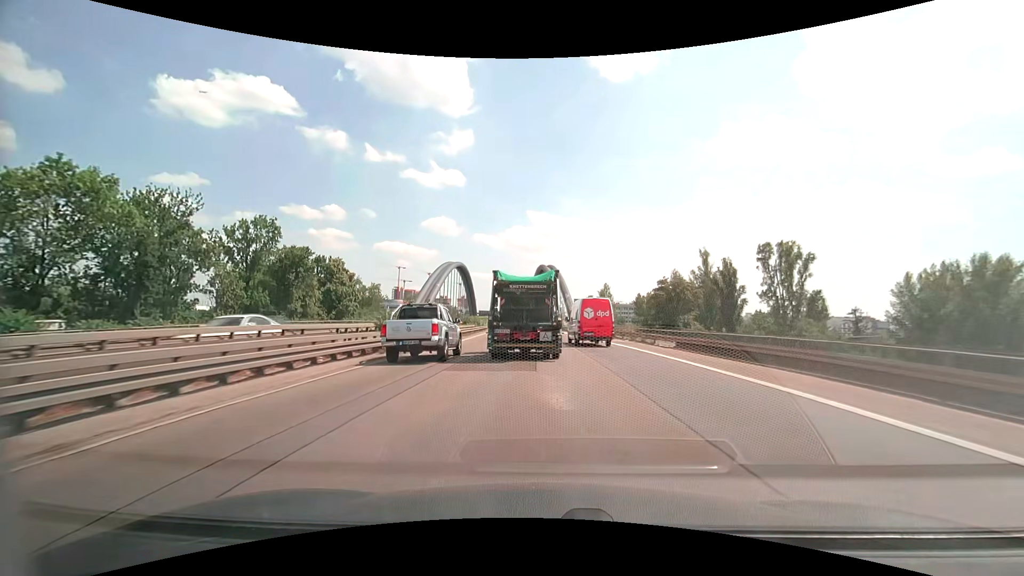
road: motorway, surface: asphalt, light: Day
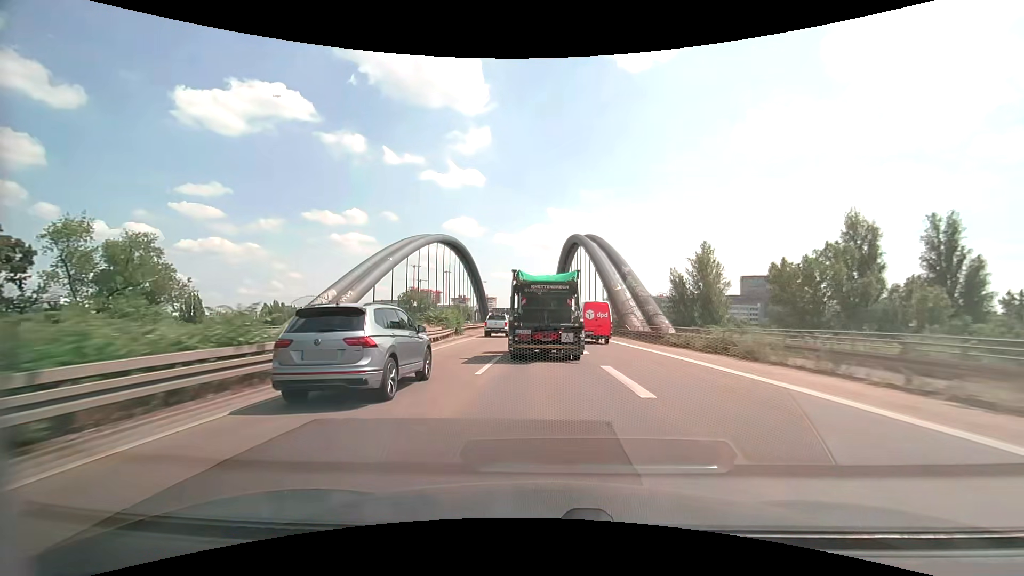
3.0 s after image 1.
(-1.9, +63.7) m; -2°
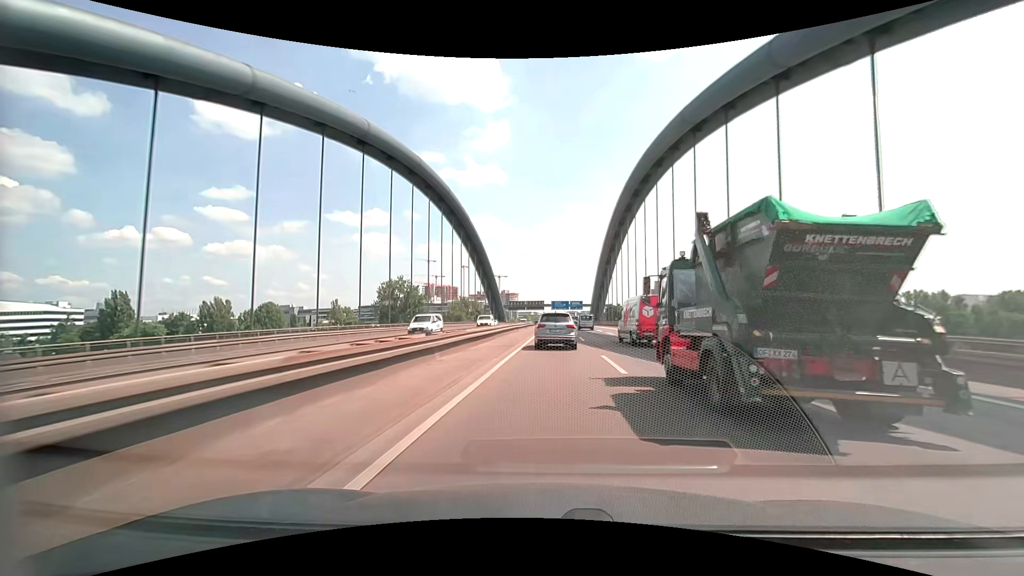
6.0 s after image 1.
(-4.8, +73.1) m; -3°
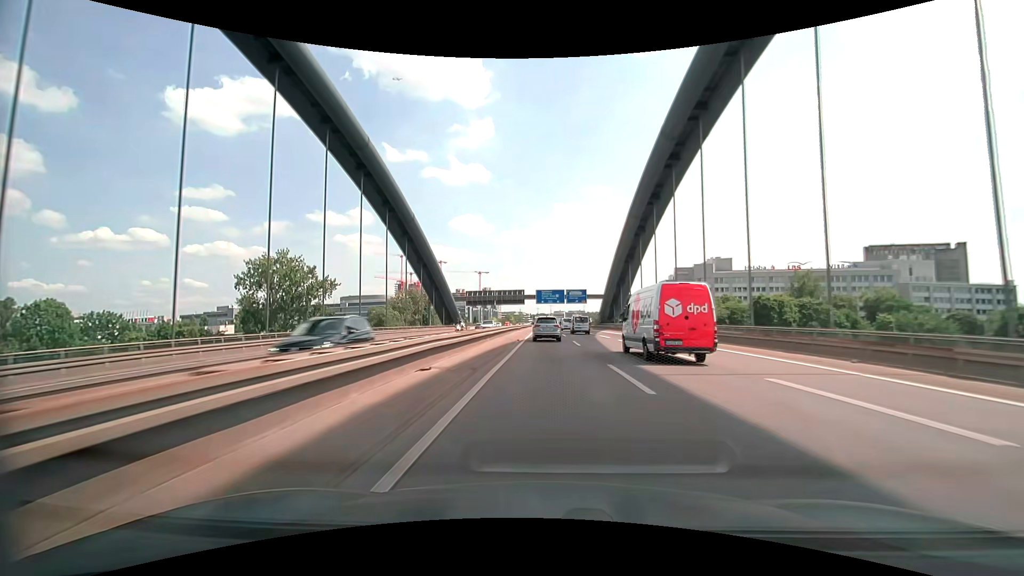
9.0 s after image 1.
(+1.7, +76.5) m; +2°
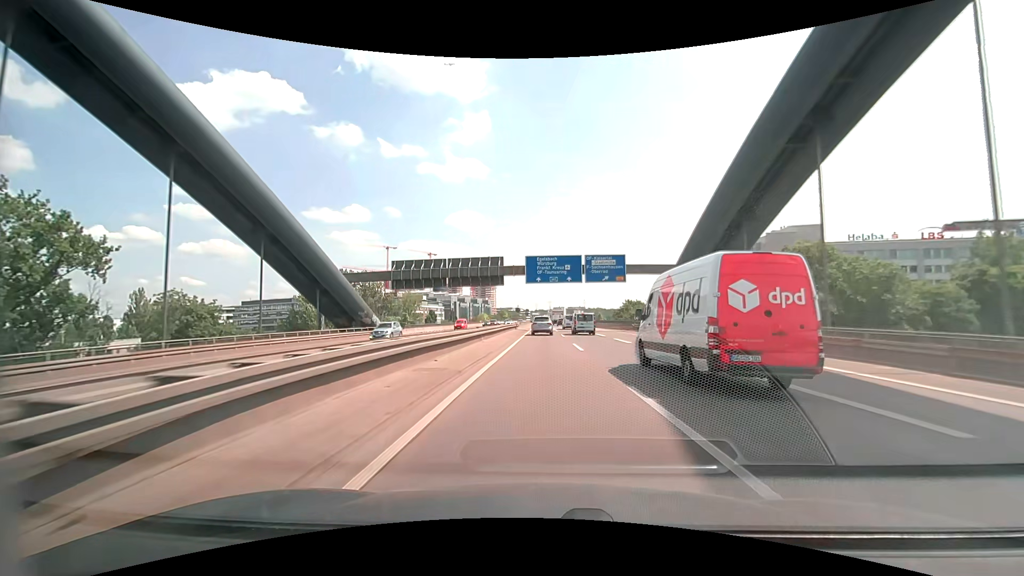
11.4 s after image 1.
(+0.1, +60.4) m; 0°
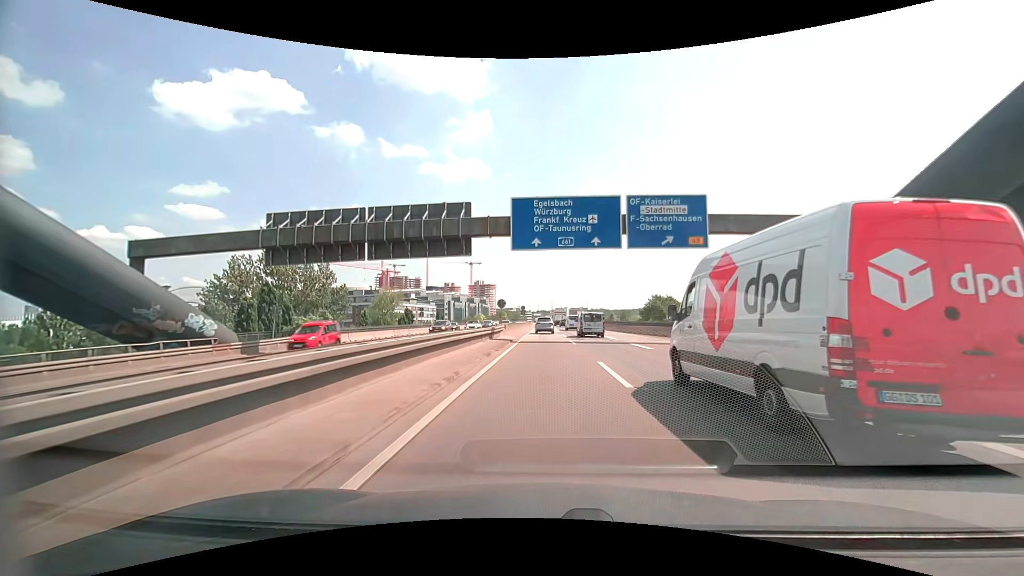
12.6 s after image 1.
(0.0, +30.3) m; 0°
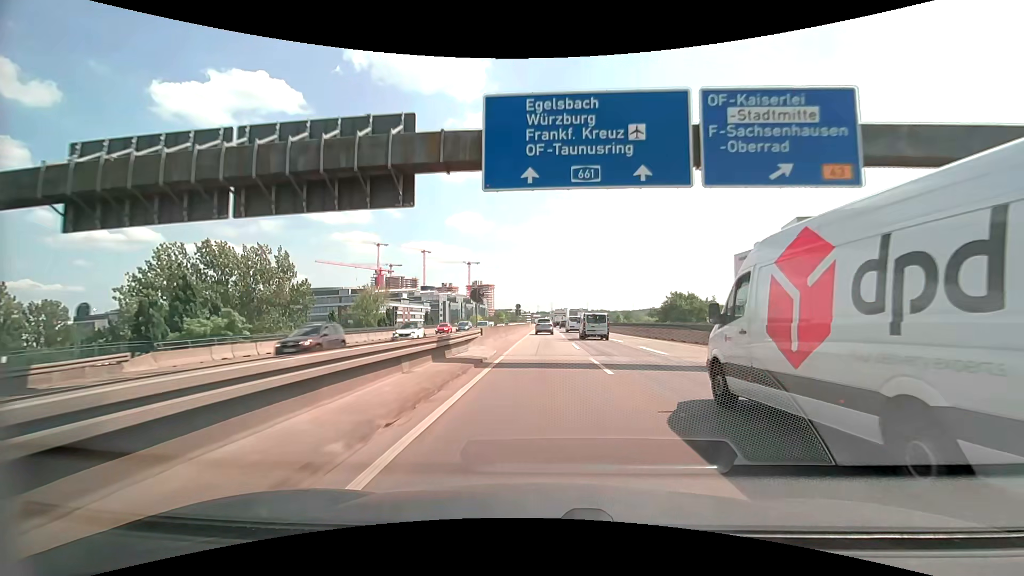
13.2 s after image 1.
(0.0, +15.2) m; 0°
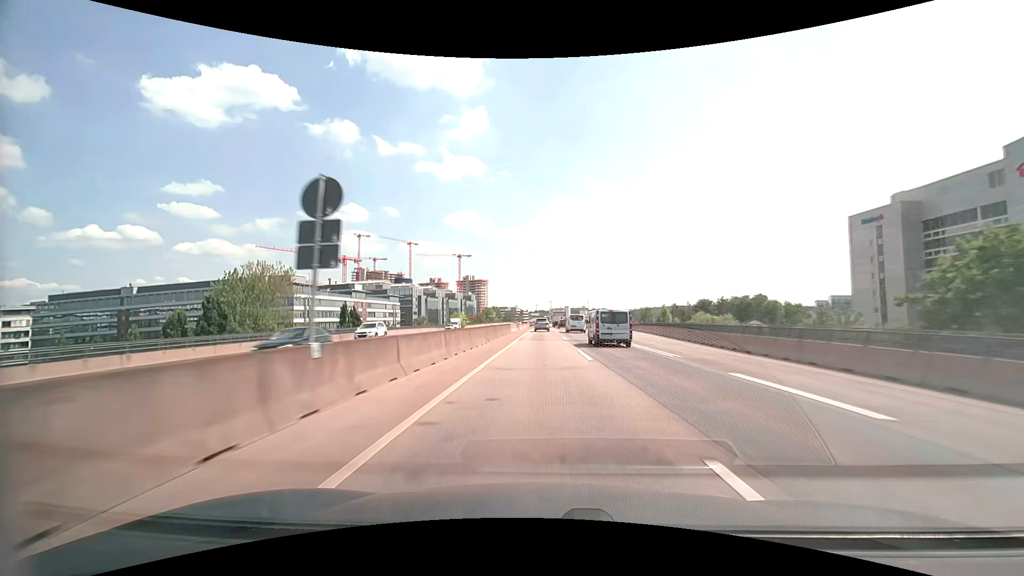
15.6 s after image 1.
(+0.1, +61.5) m; 0°
(0, +10) (0, +20) (0, +30) (0, +40) (0, +50) (0, +60) (0, +70) (0, +80) (0, +90) (0, +100) m
